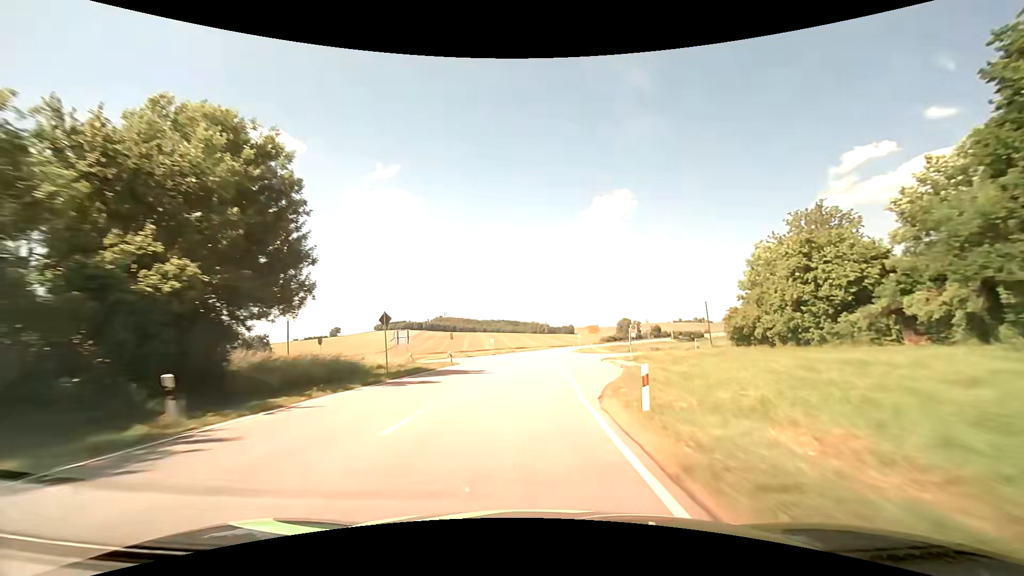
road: secondary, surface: asphalt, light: Day
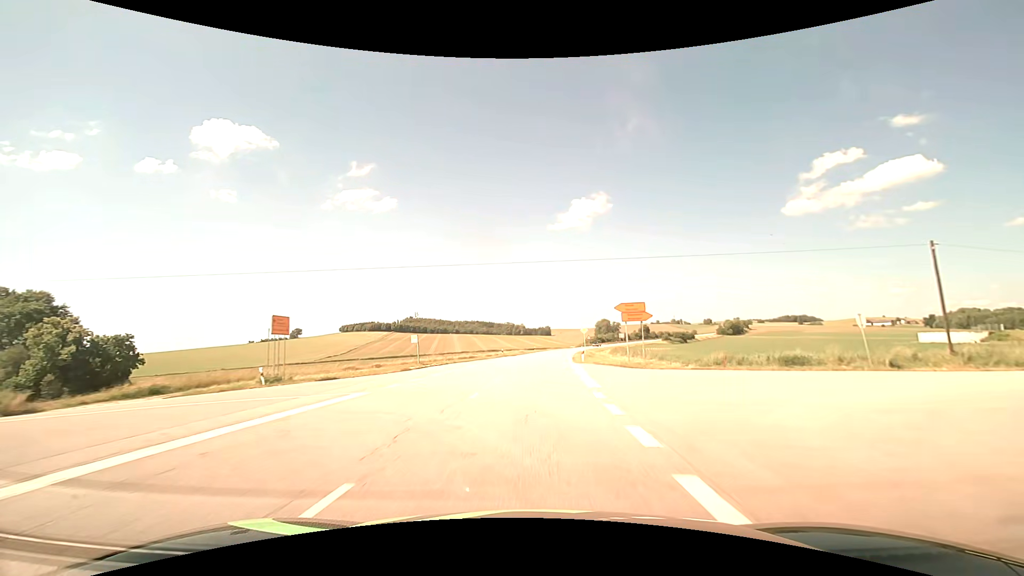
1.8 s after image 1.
(+0.9, +42.6) m; +3°
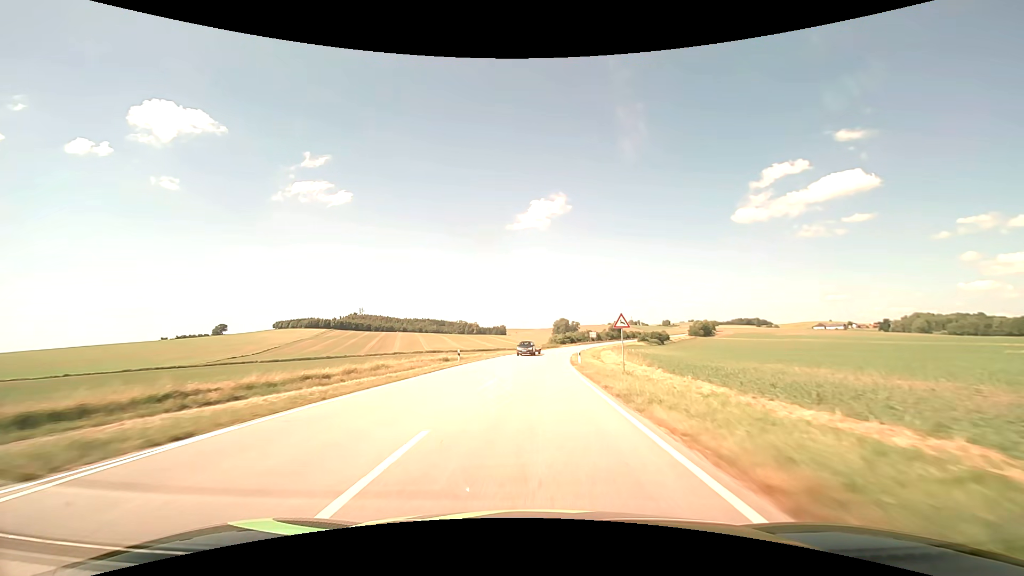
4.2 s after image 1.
(+2.5, +56.9) m; +5°
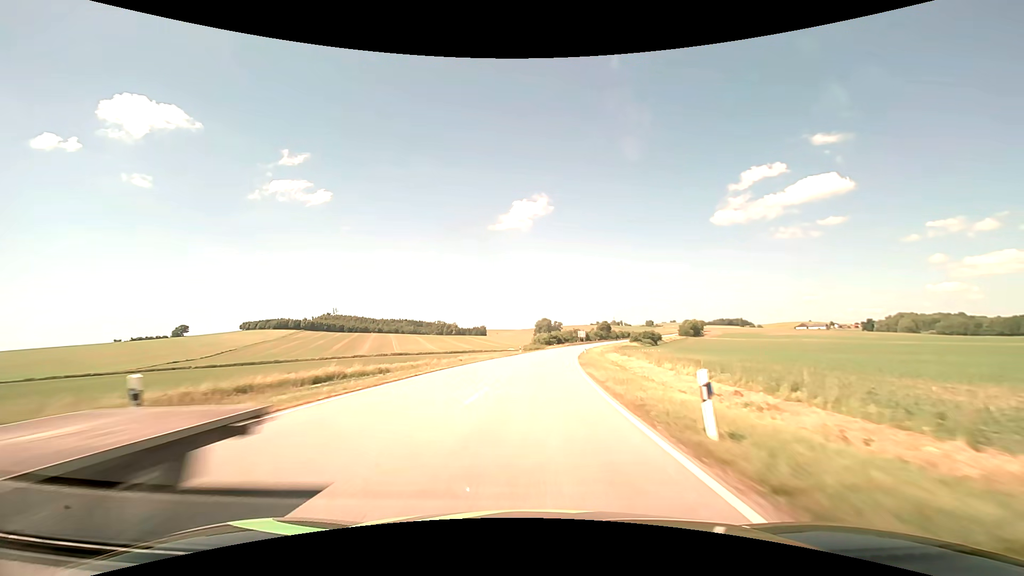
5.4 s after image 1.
(+0.5, +28.6) m; +2°
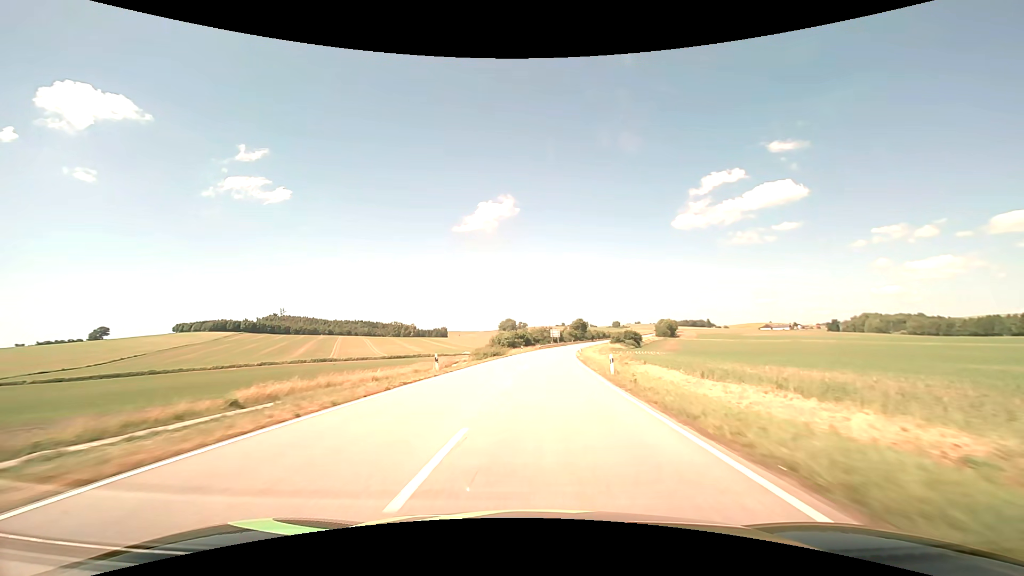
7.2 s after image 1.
(+1.3, +42.9) m; +4°
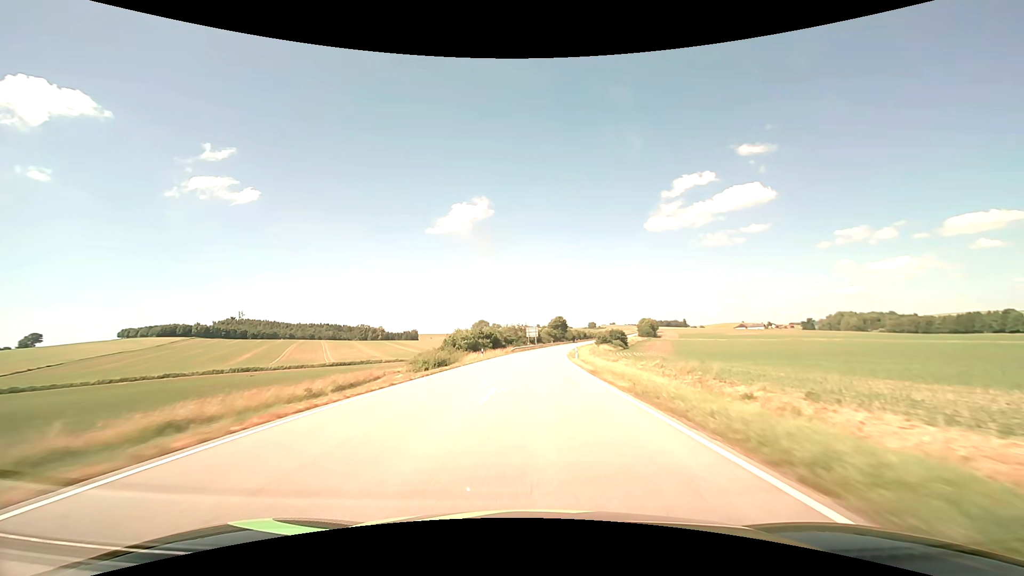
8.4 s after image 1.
(+0.8, +28.8) m; +3°
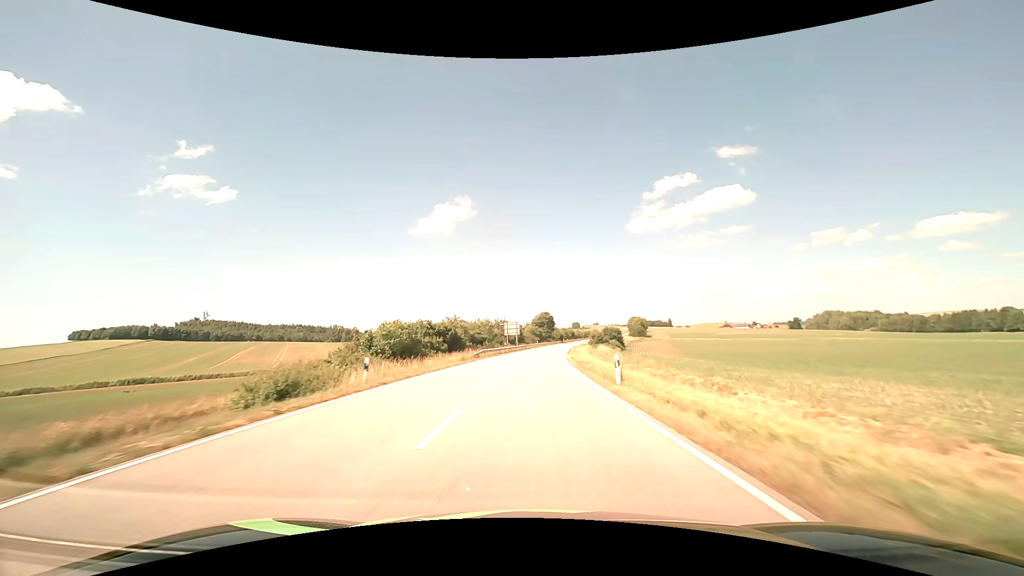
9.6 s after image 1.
(+0.5, +28.9) m; +2°
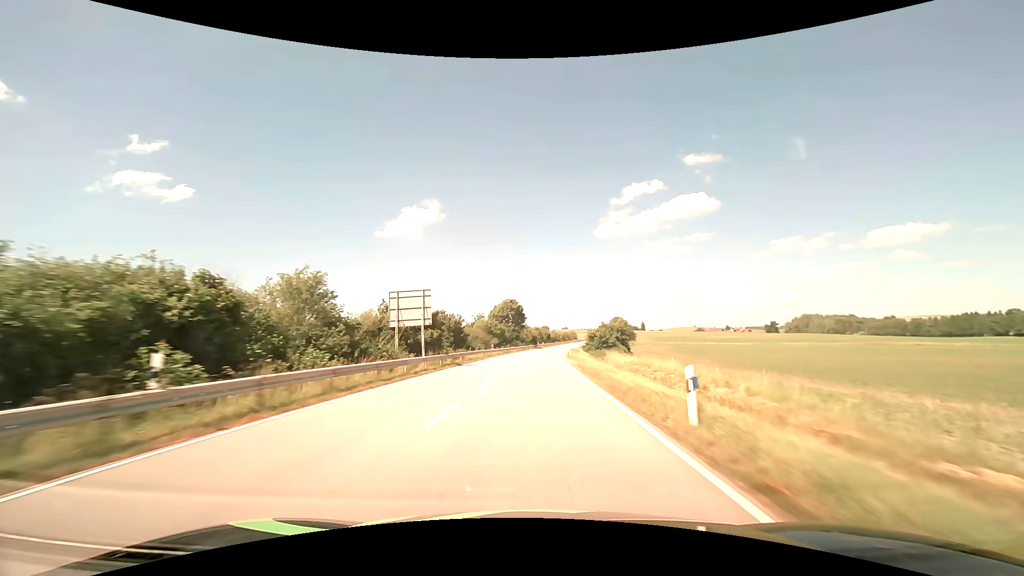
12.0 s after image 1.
(+2.1, +58.3) m; +4°
(0, +10) (0, +20) (0, +30) (+1, +40) (+1, +50) (+2, +60) (+3, +70) (+4, +80) (+5, +90) (+6, +100) m
